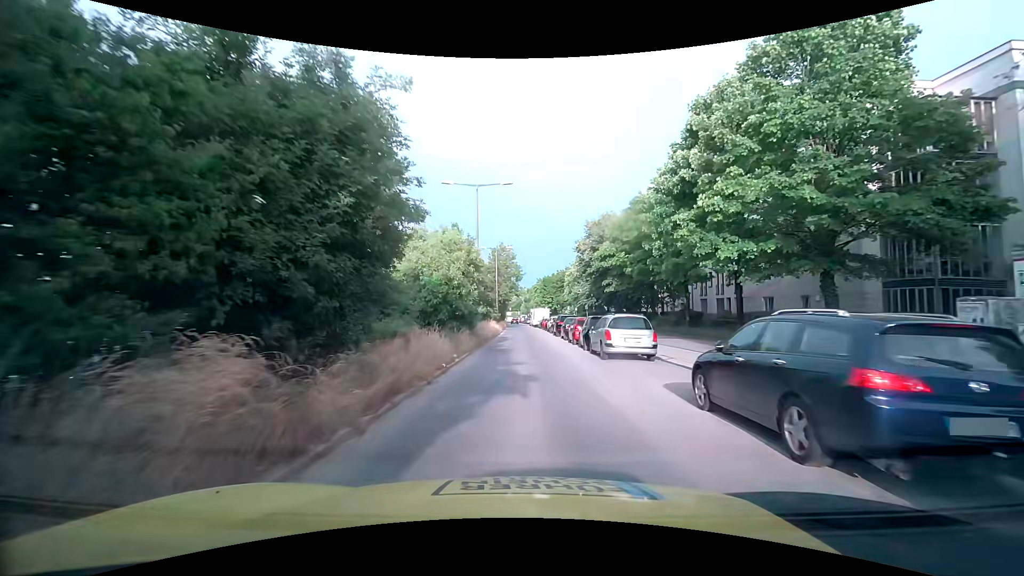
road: secondary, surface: asphalt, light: Day
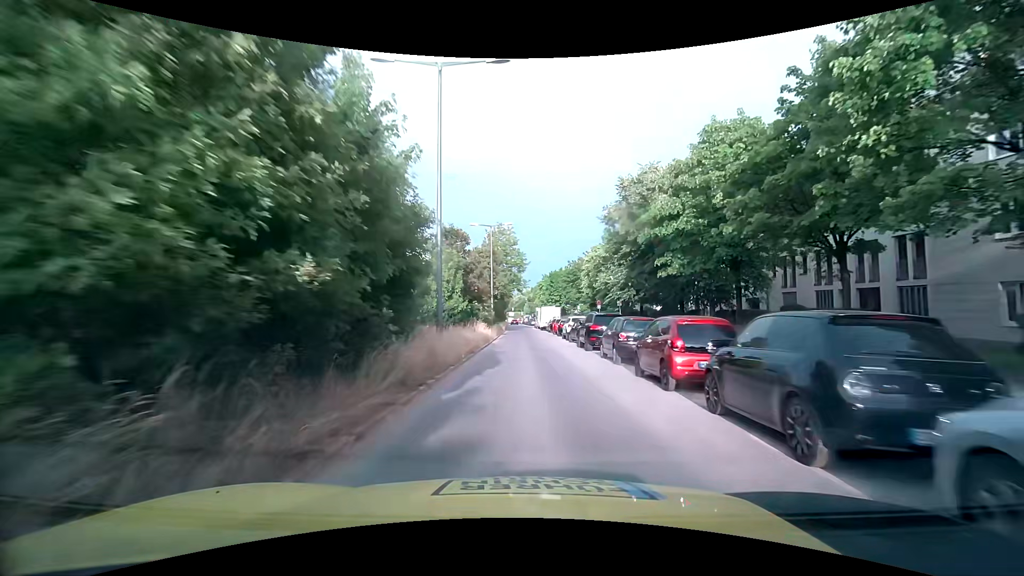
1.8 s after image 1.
(-0.1, +16.9) m; -1°
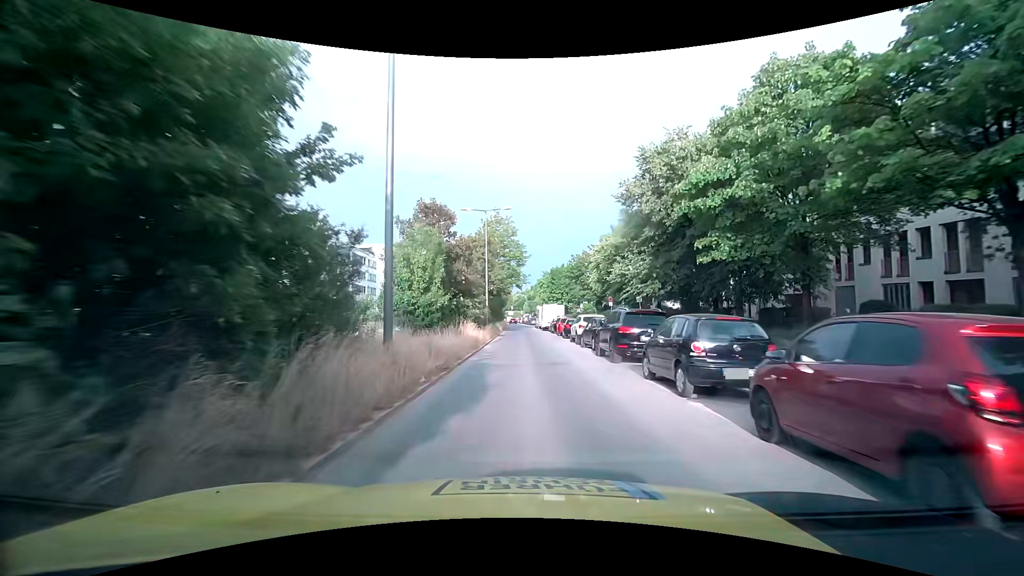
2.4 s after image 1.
(0.0, +6.5) m; 0°
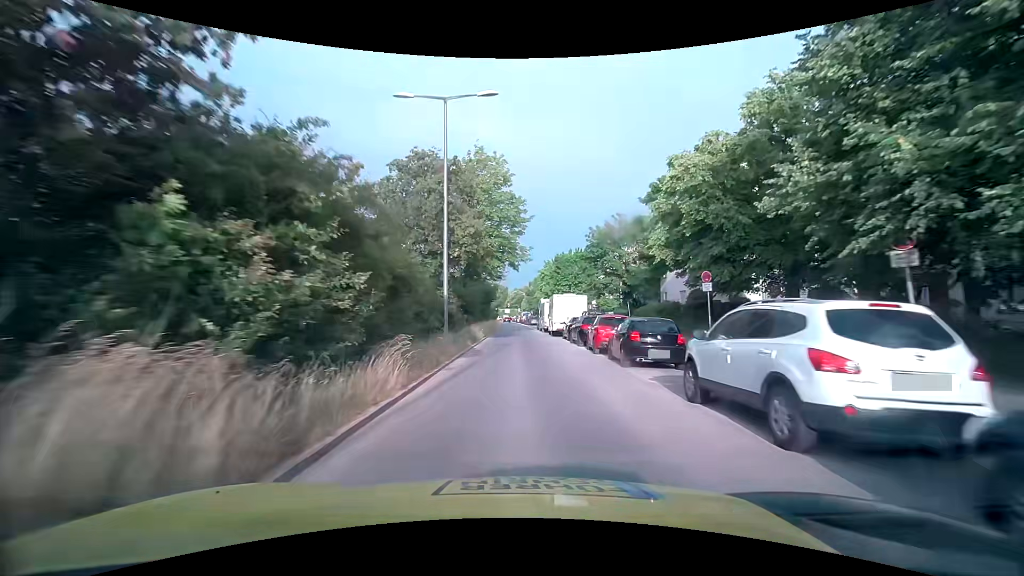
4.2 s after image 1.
(+0.2, +21.6) m; +1°
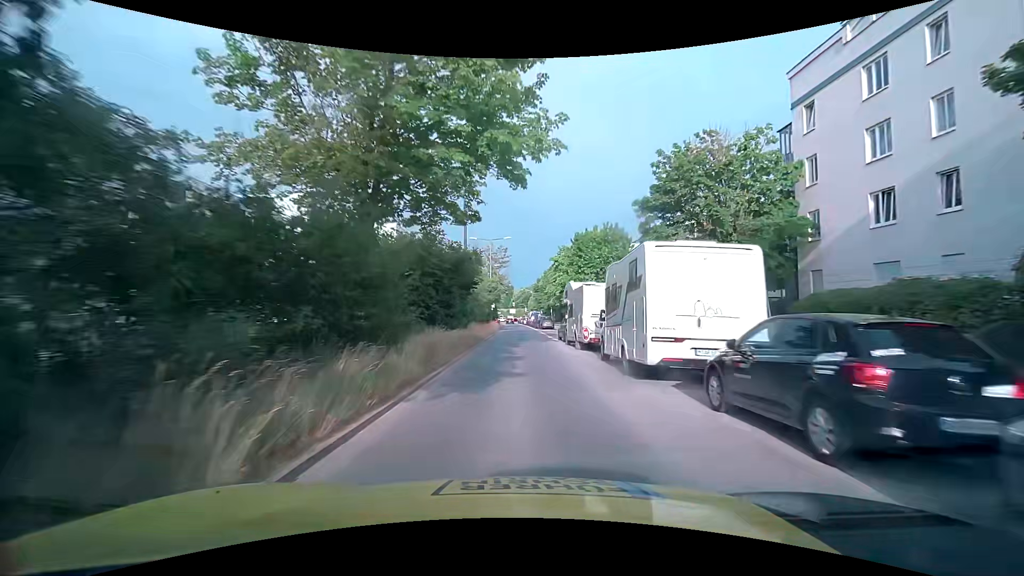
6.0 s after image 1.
(-0.3, +24.0) m; -1°
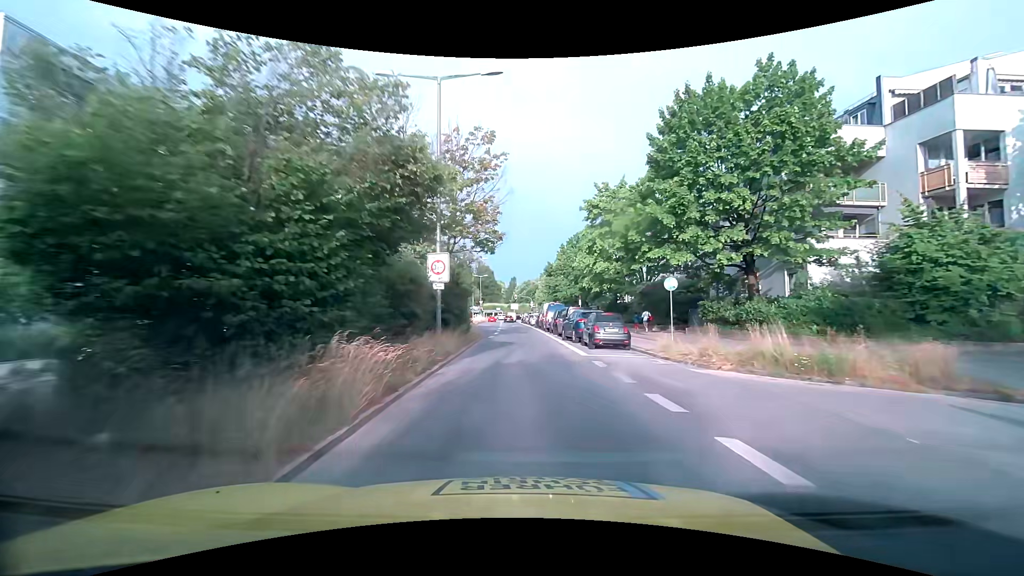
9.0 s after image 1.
(-0.6, +39.6) m; -1°
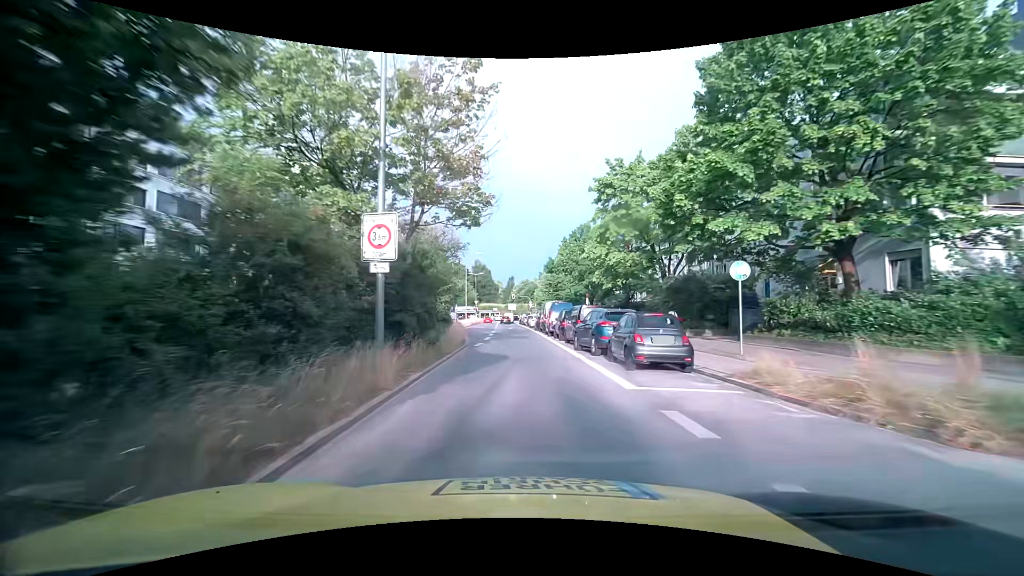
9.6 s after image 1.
(0.0, +7.5) m; 0°
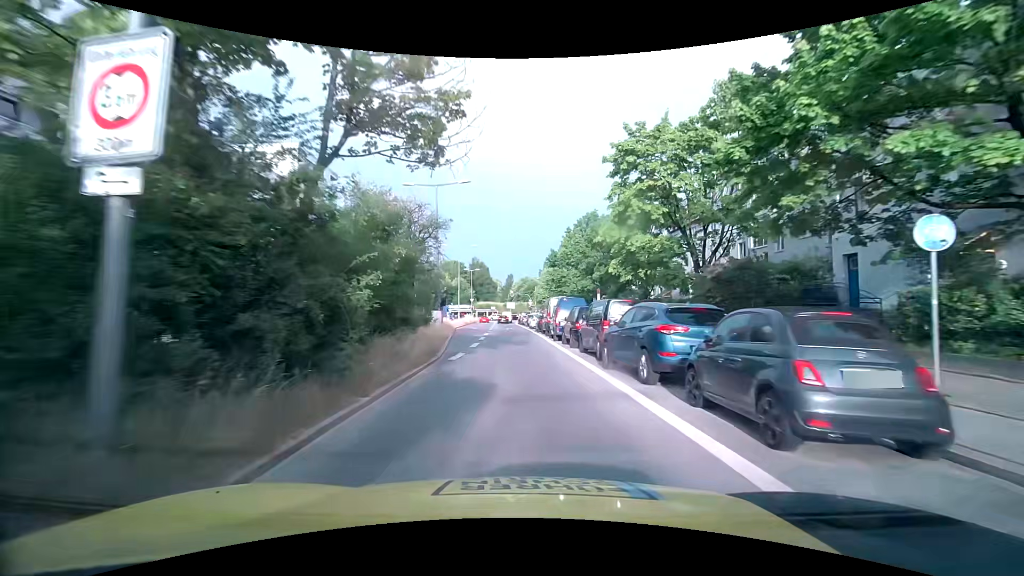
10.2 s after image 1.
(0.0, +7.3) m; 0°
(0, +10) (0, +20) (-1, +30) (-2, +40) (-3, +50) (-4, +60) (-5, +70) (-6, +80) (-7, +90) (-7, +100) m
